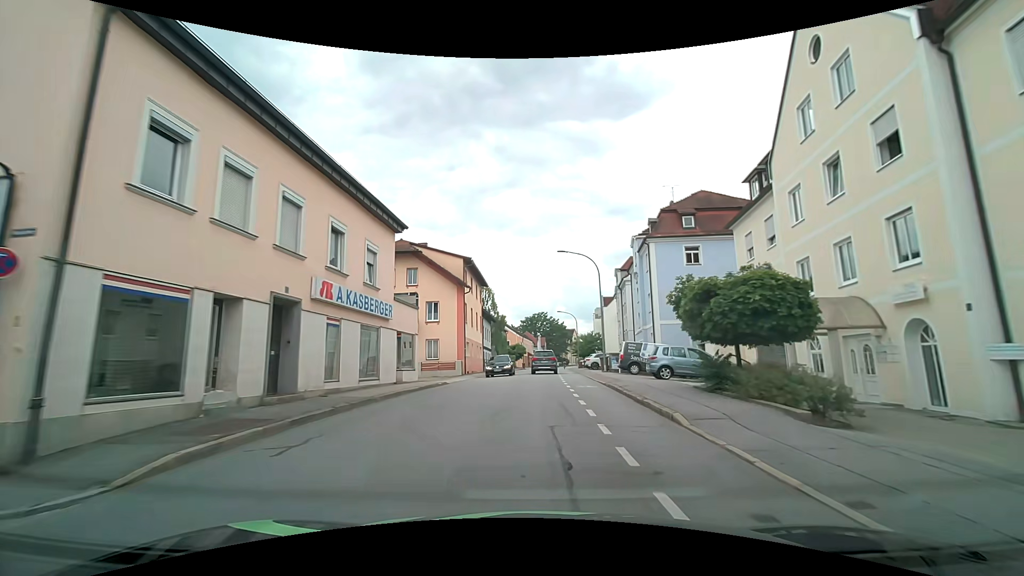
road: tertiary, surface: asphalt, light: Day
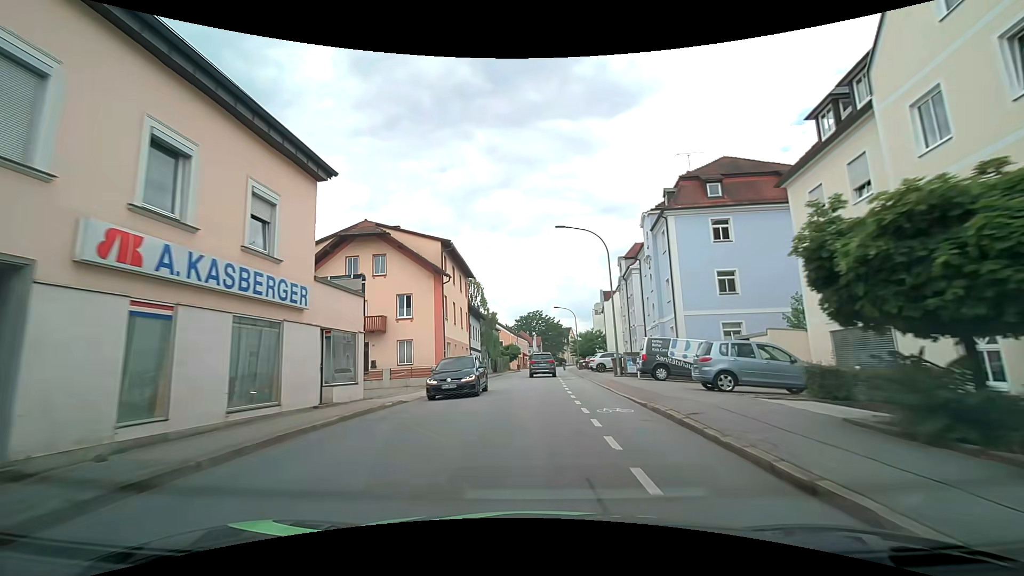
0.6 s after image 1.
(+0.1, +7.3) m; +1°
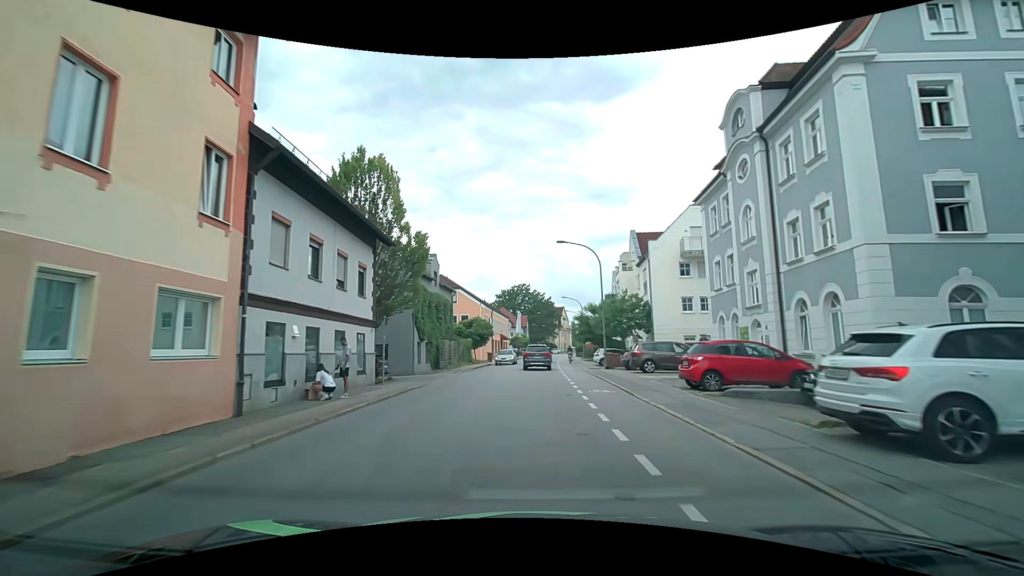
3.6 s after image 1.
(+0.3, +35.6) m; +1°
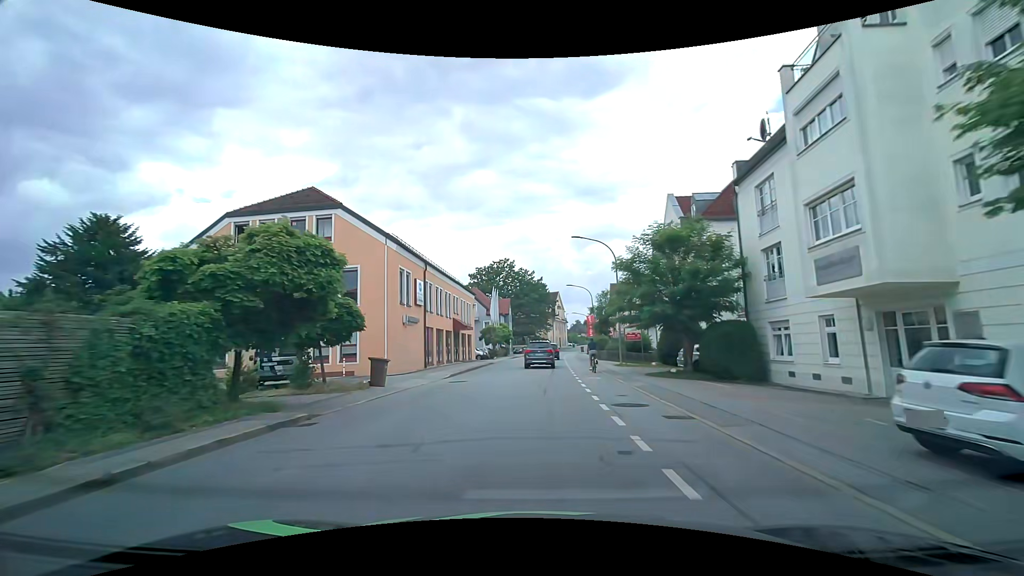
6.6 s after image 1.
(+1.1, +37.1) m; +2°
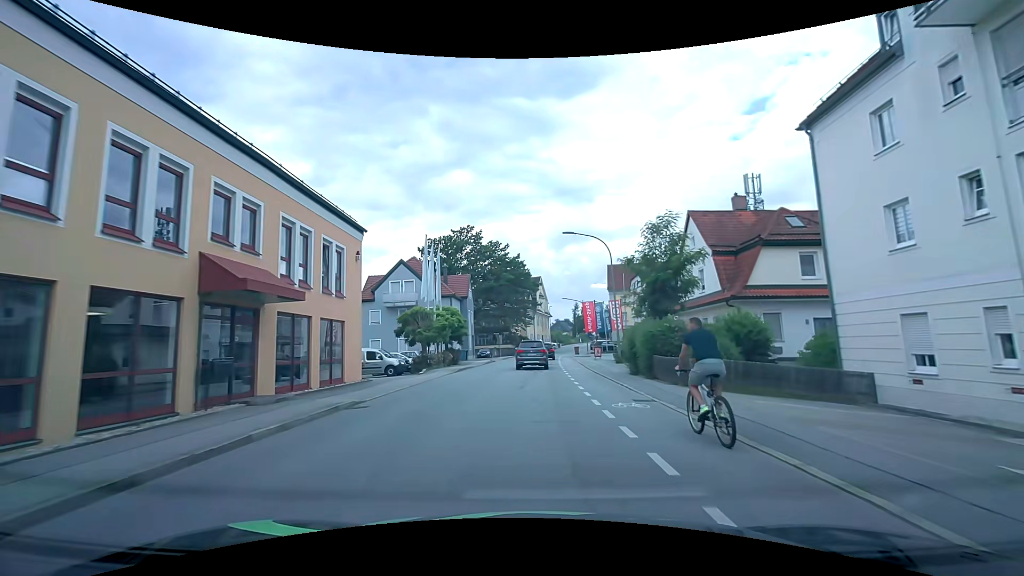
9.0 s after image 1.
(+0.5, +29.6) m; +2°
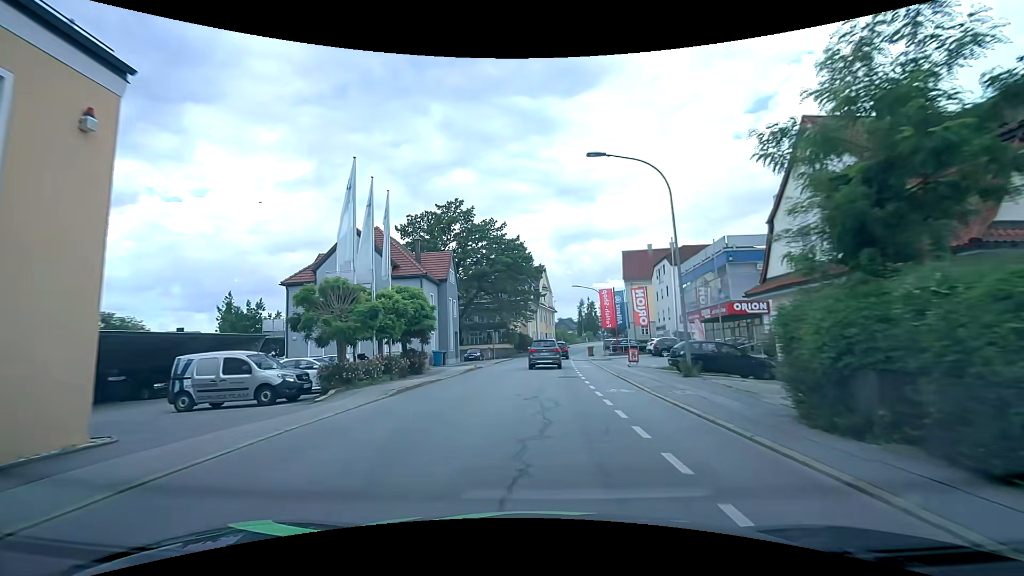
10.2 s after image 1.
(0.0, +13.9) m; -1°
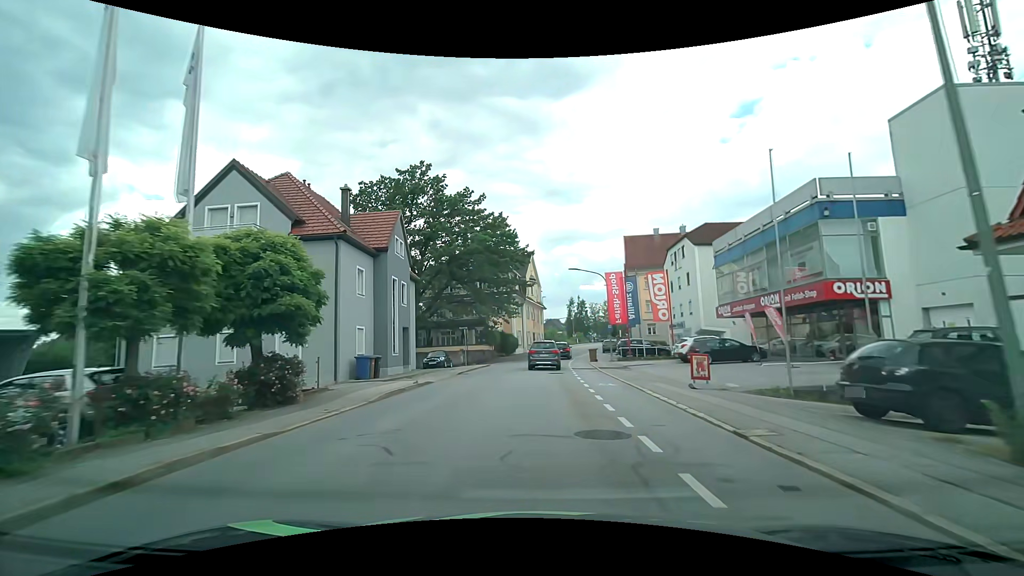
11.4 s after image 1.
(+0.3, +13.1) m; +2°
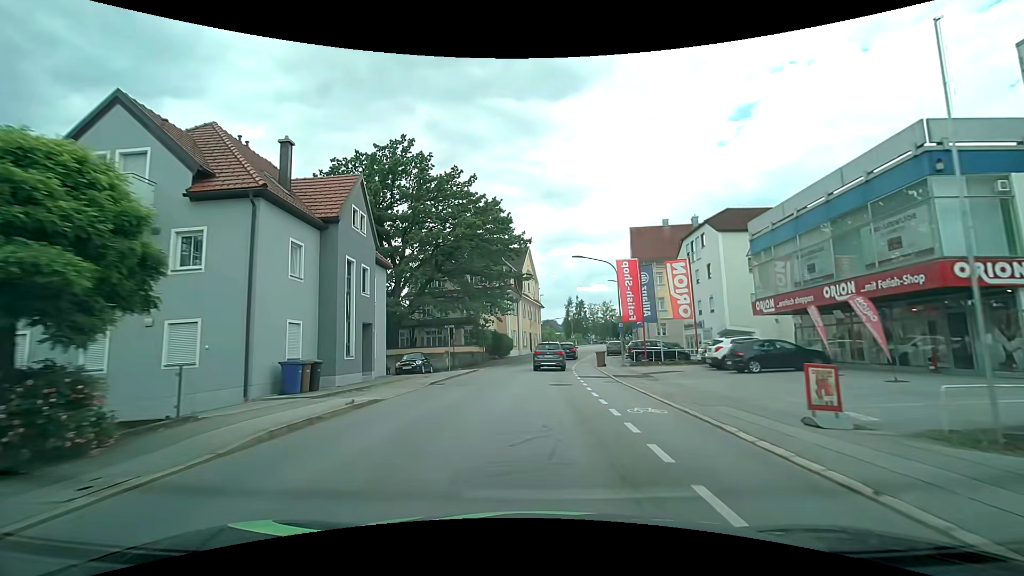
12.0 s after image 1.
(0.0, +6.5) m; 0°
